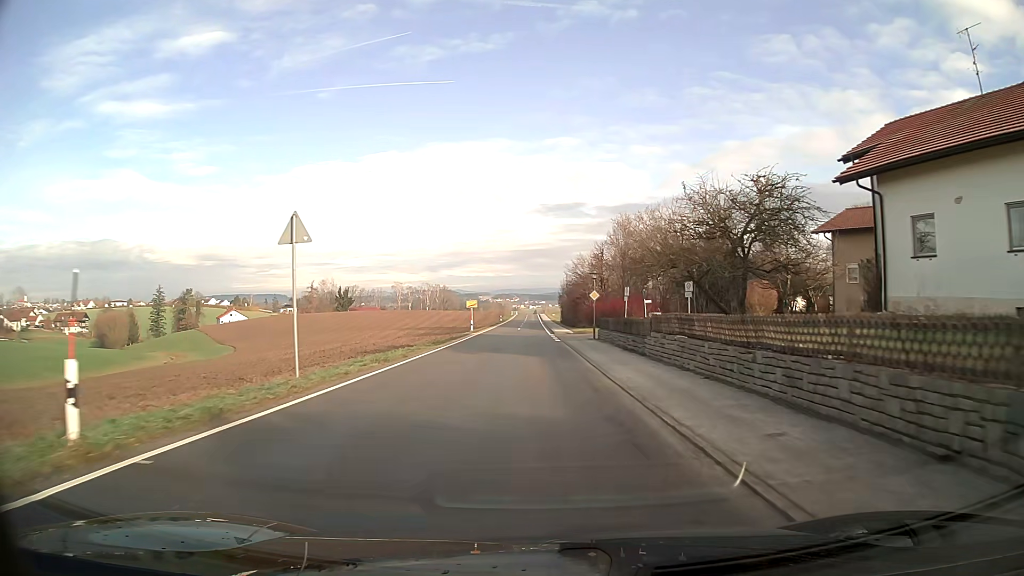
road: tertiary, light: Day
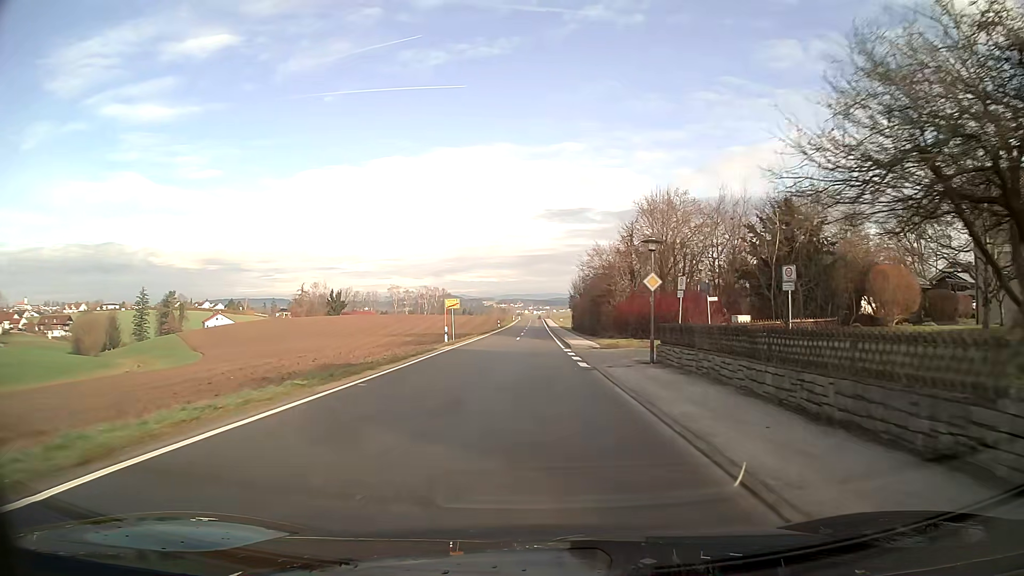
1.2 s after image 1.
(0.0, +17.3) m; 0°
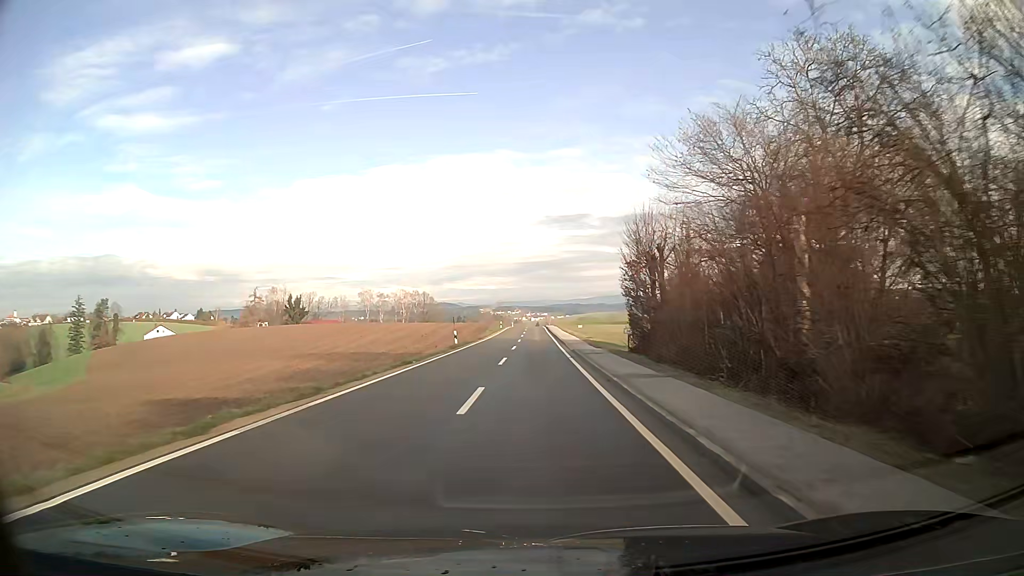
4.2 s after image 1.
(+0.1, +44.7) m; 0°
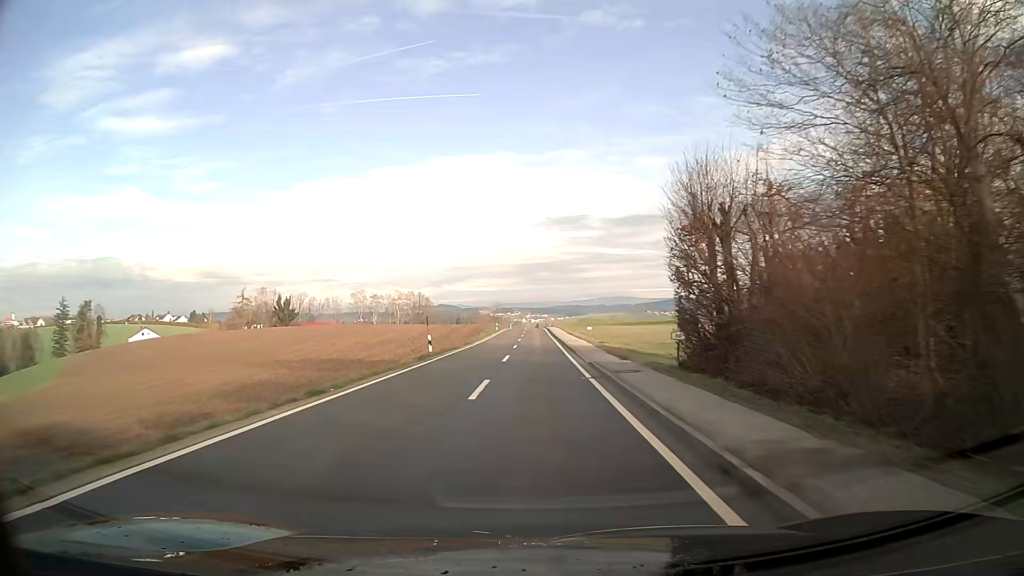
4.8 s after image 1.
(0.0, +9.9) m; 0°
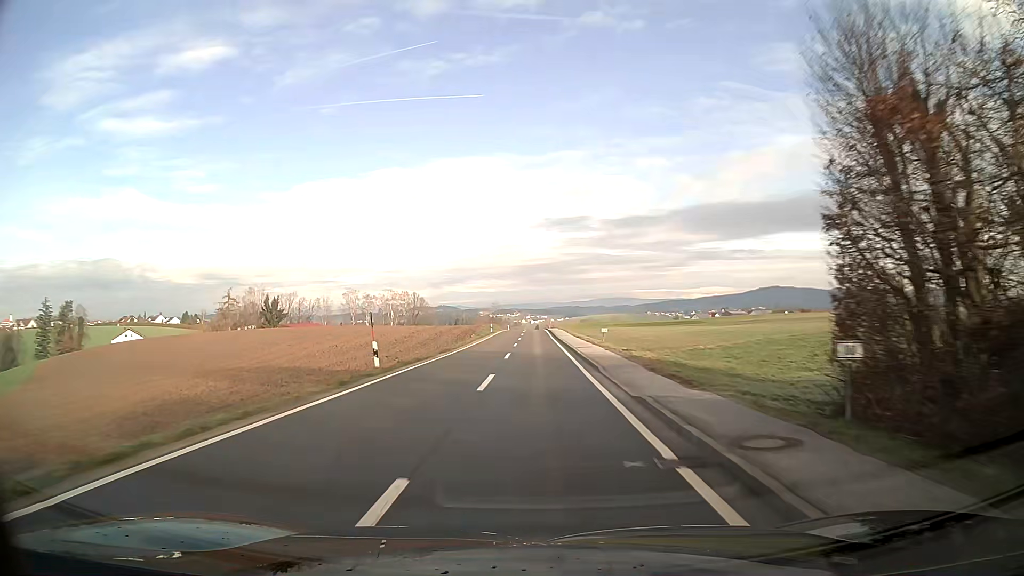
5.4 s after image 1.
(0.0, +10.5) m; 0°
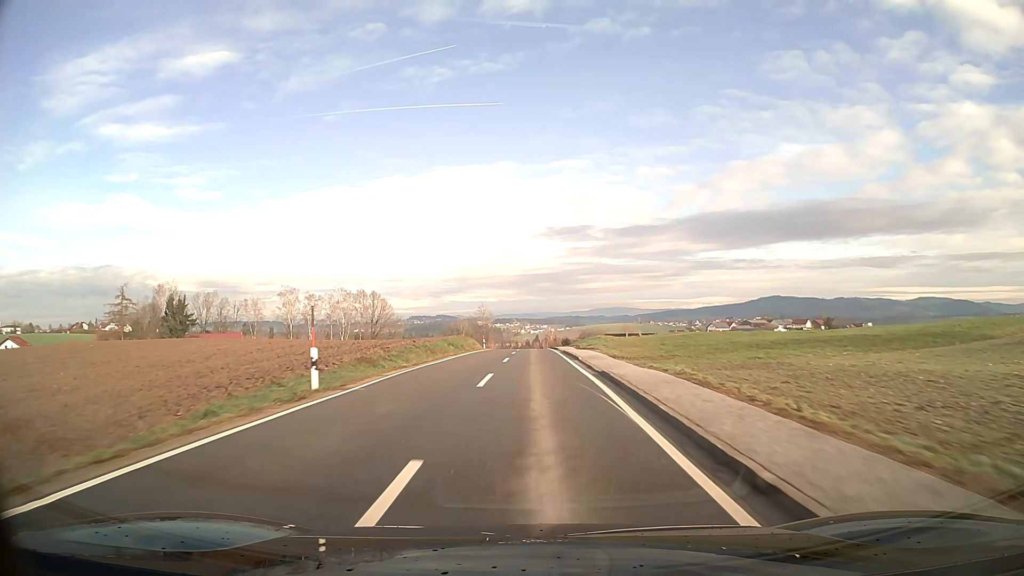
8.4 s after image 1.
(-0.1, +59.5) m; 0°
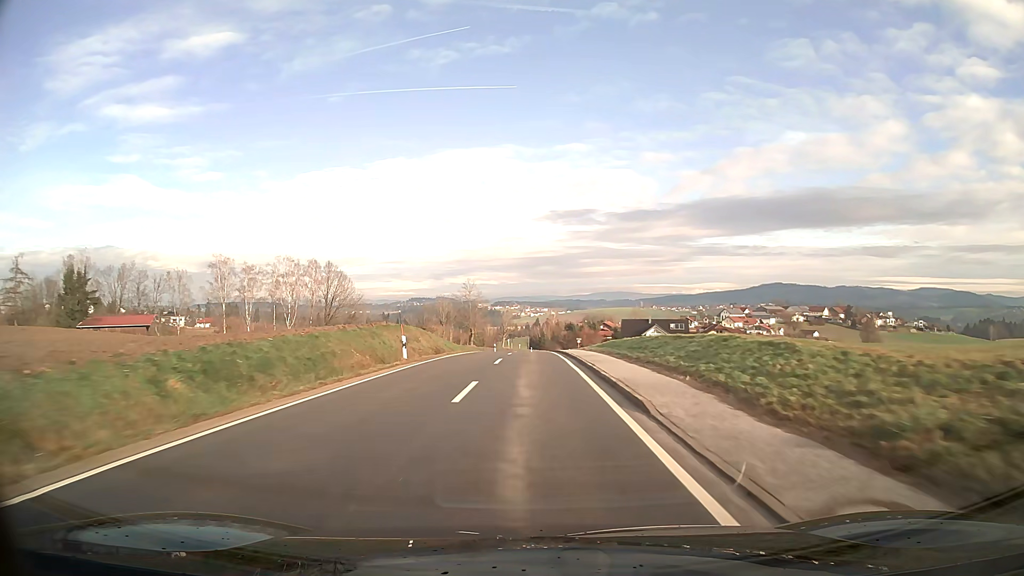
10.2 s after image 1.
(0.0, +38.9) m; 0°
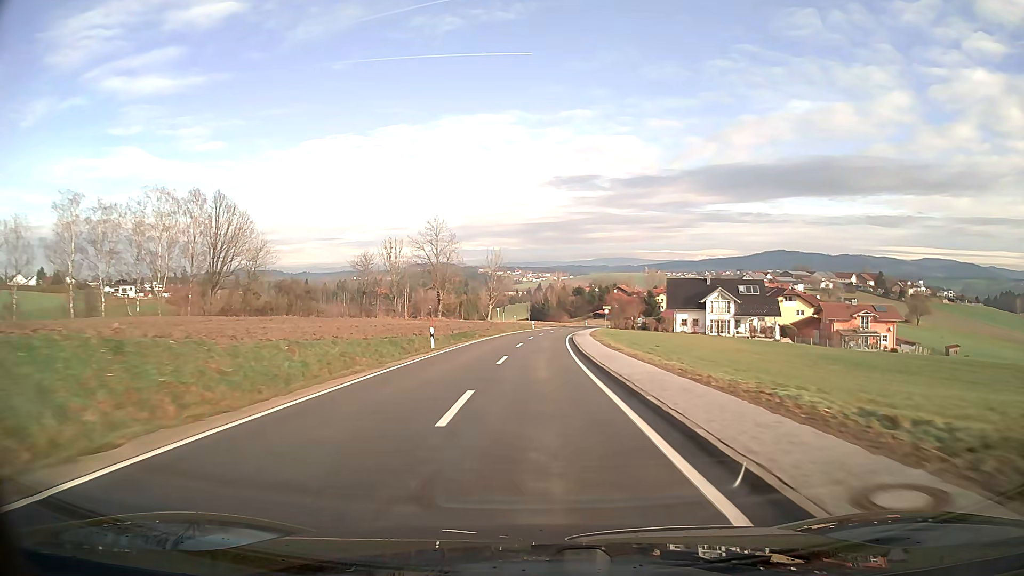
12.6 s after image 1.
(-0.1, +50.6) m; 0°
